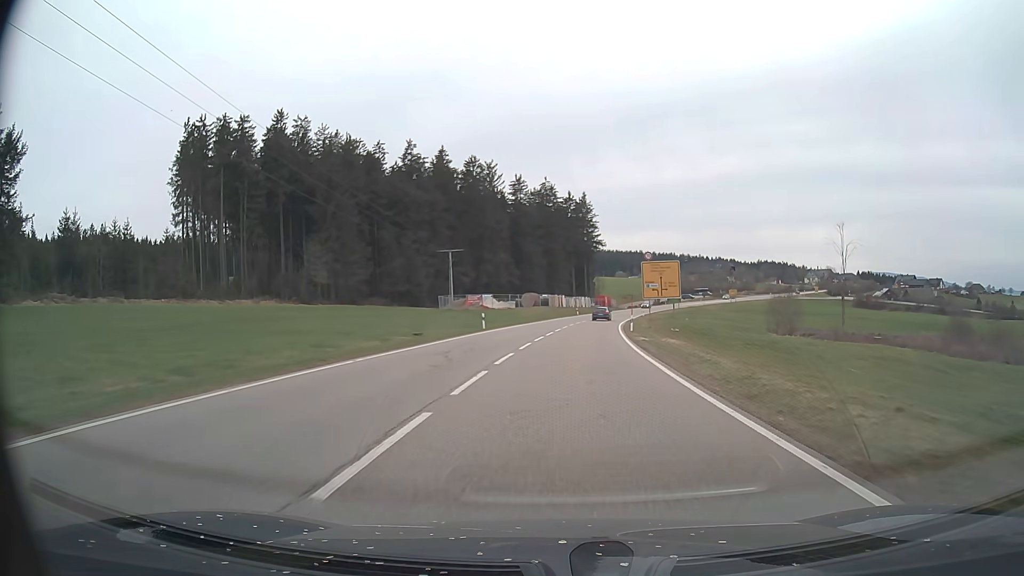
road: primary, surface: asphalt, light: Day
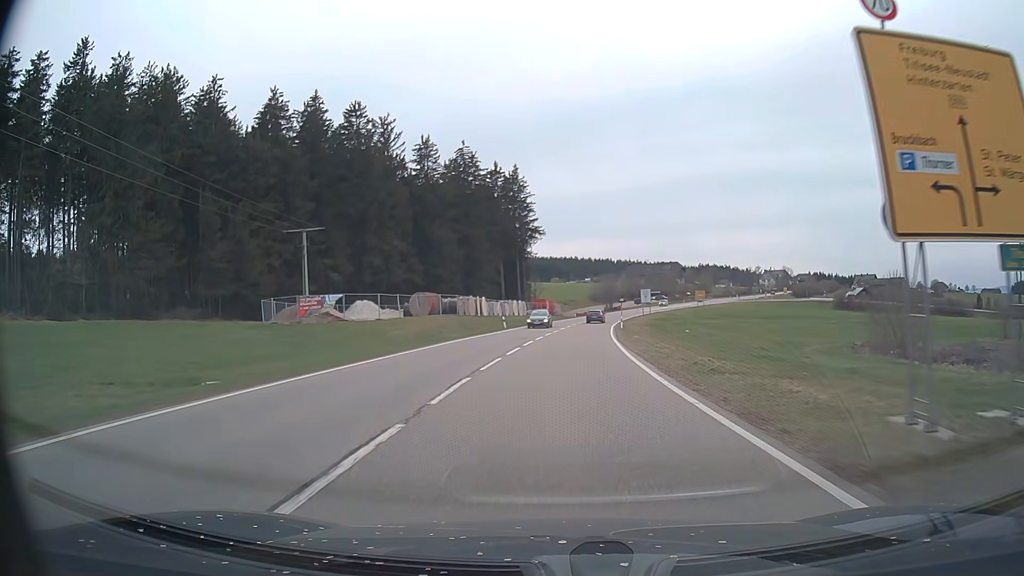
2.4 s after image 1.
(+2.0, +43.2) m; +6°
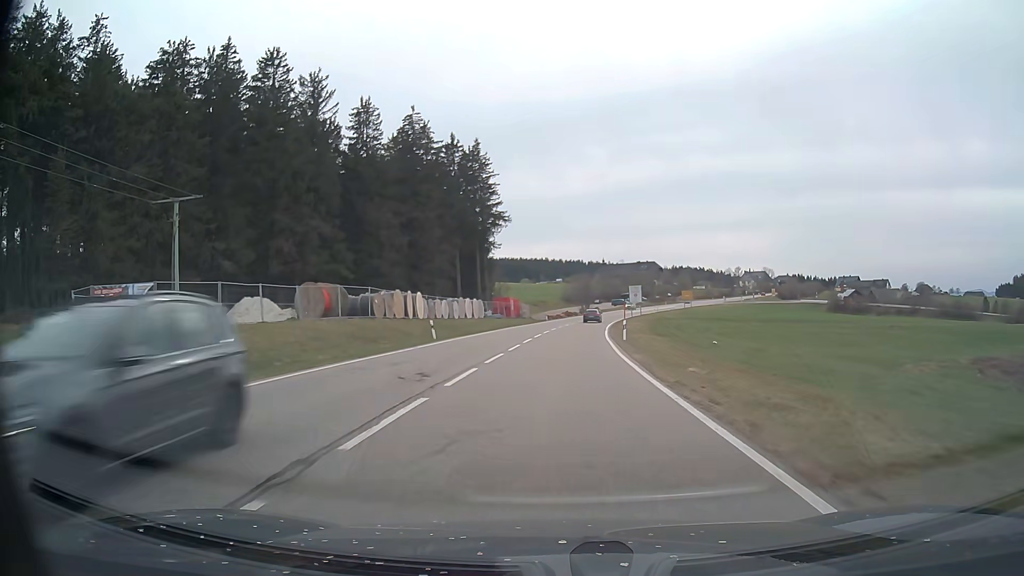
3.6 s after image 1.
(+0.5, +21.8) m; +2°
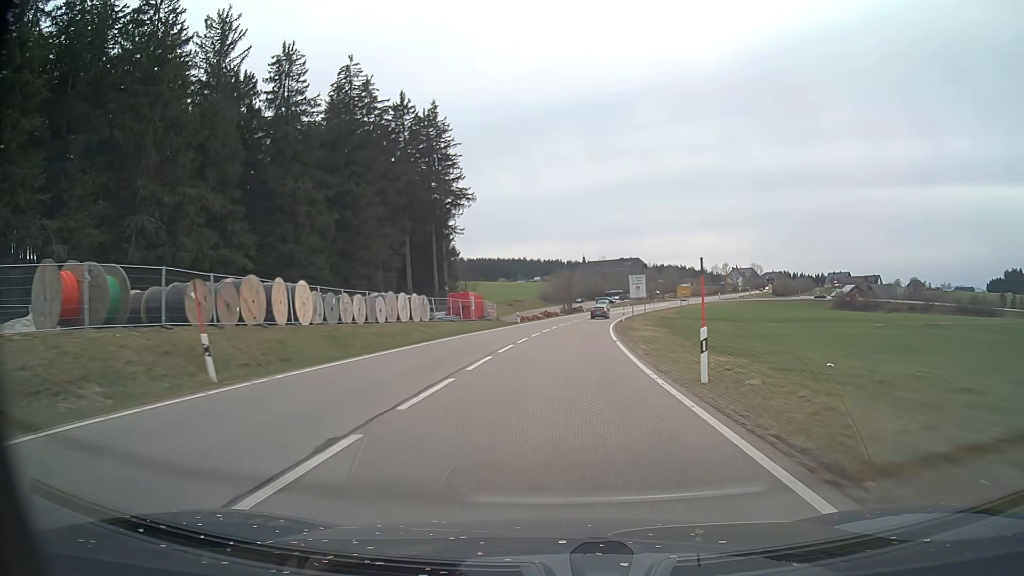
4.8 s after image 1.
(+0.4, +21.7) m; +2°
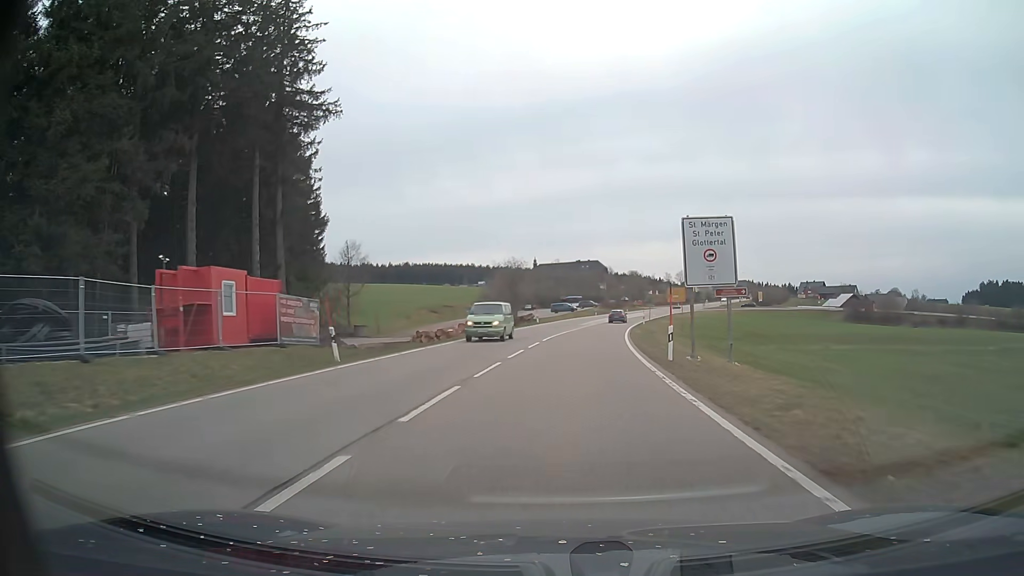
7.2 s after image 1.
(+1.5, +43.2) m; +4°
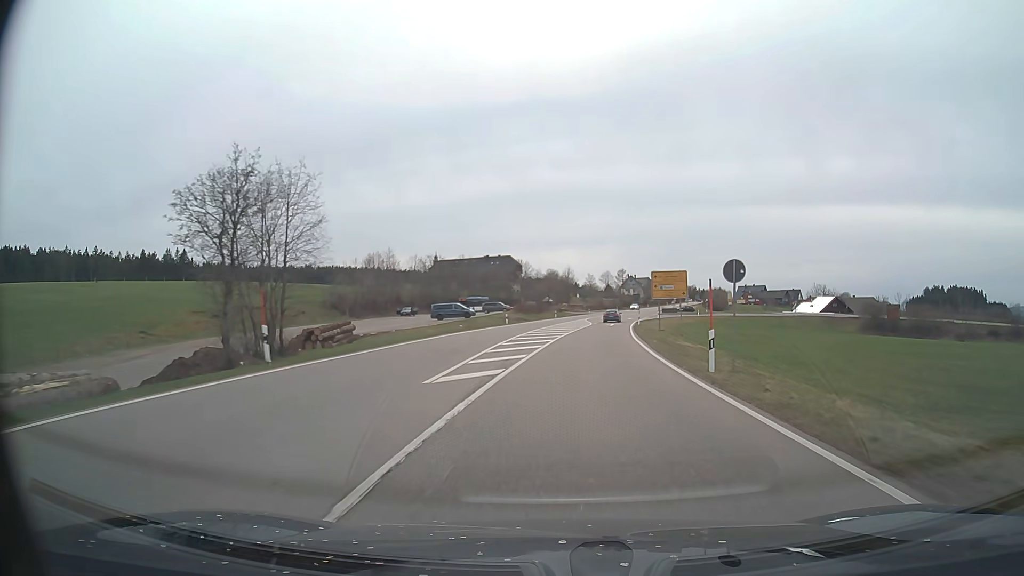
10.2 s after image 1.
(+3.2, +53.6) m; +7°
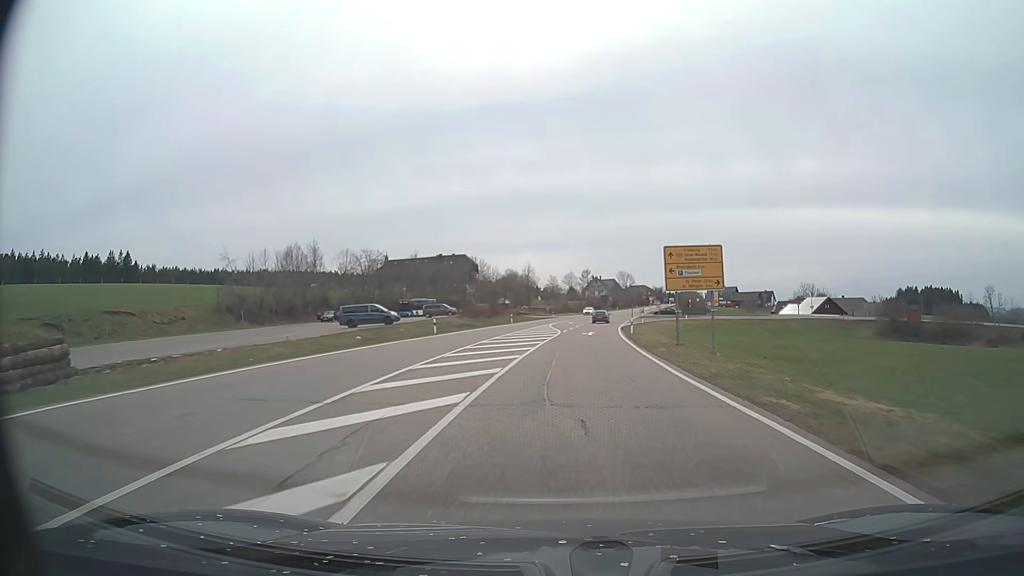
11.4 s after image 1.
(+0.6, +21.4) m; +3°
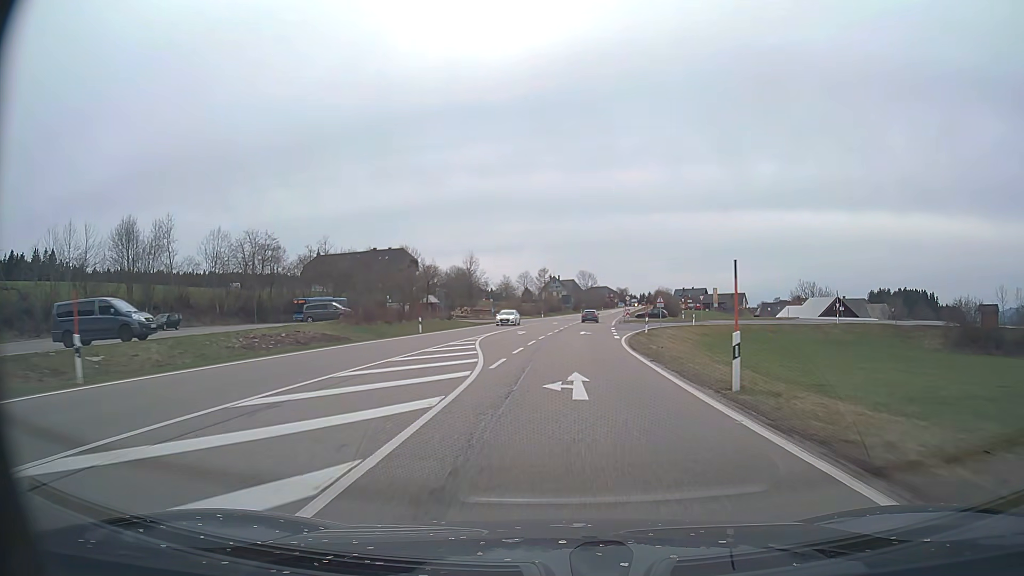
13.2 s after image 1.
(+1.1, +32.2) m; +4°
(0, +10) (0, +20) (+1, +30) (+1, +40) (+2, +50) (+3, +60) (+4, +70) (+5, +80) (+6, +90) (+7, +100) m
